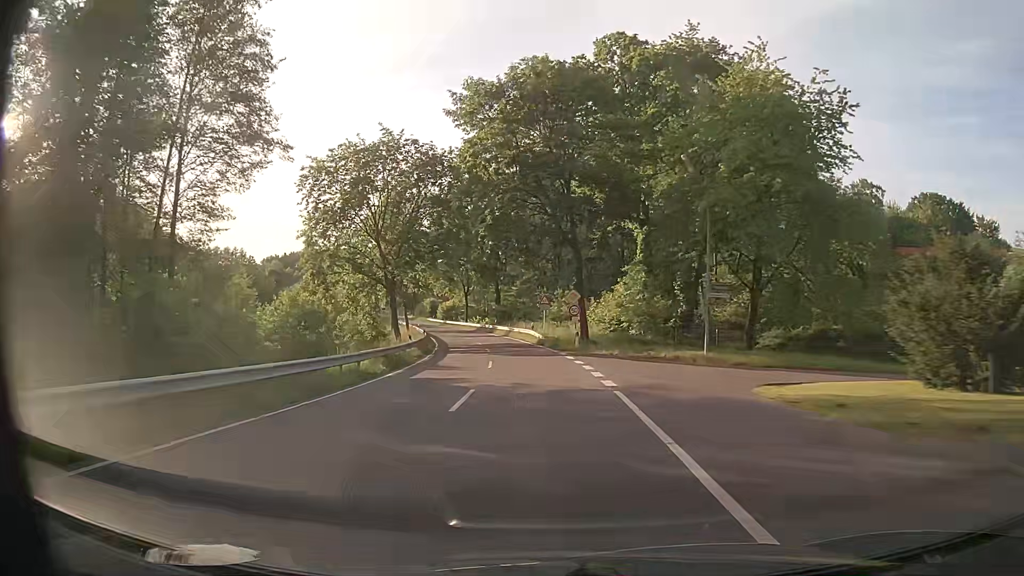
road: tertiary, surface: asphalt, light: Day
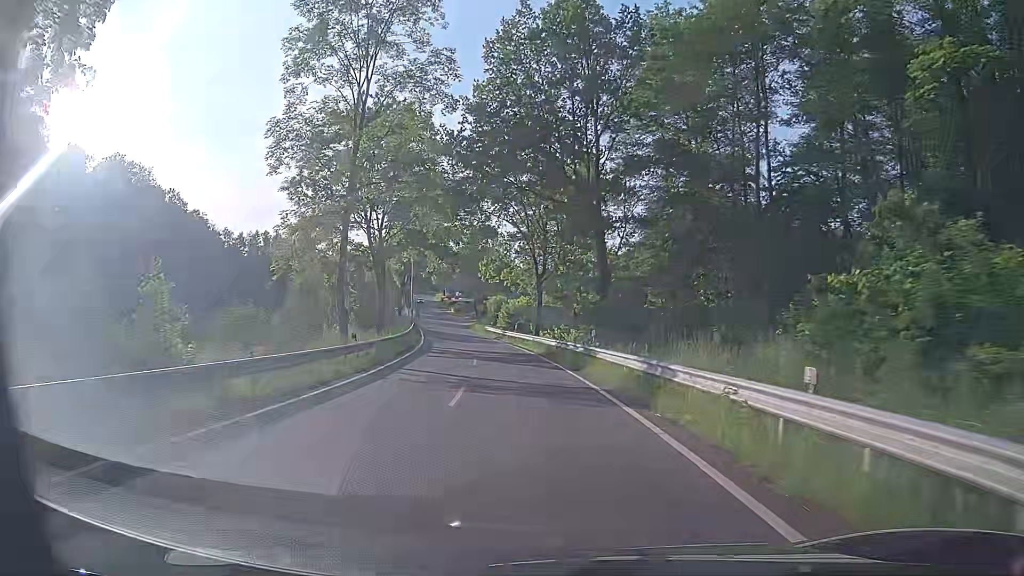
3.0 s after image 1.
(-2.7, +46.9) m; -8°
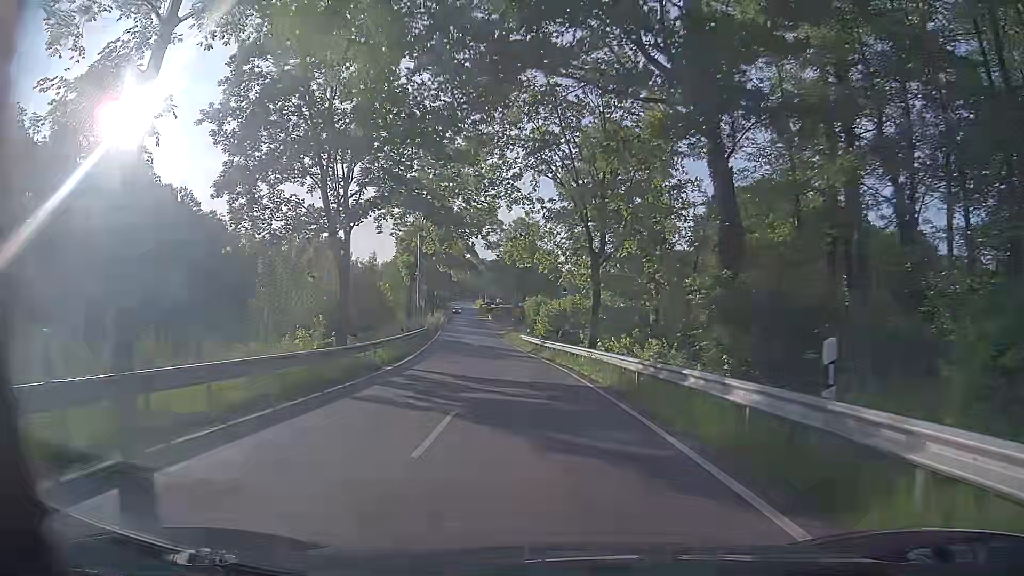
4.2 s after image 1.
(-0.5, +16.7) m; -4°
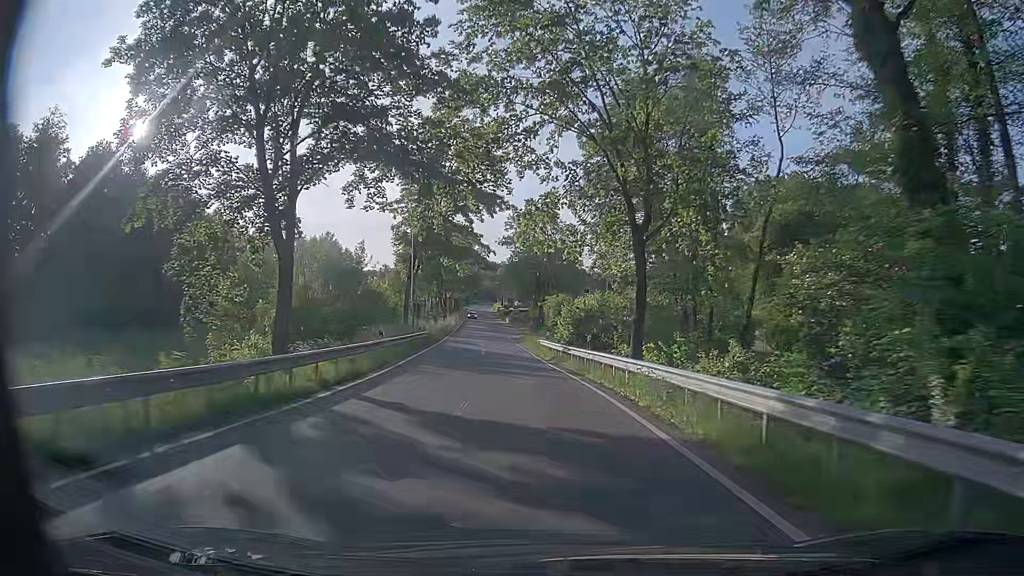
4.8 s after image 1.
(-0.1, +8.4) m; -1°
(0, +10) (-1, +20) (-1, +30) (-2, +40) (-3, +50) (-5, +60) (-6, +70) (-7, +80) (-8, +90) (-9, +100) m
